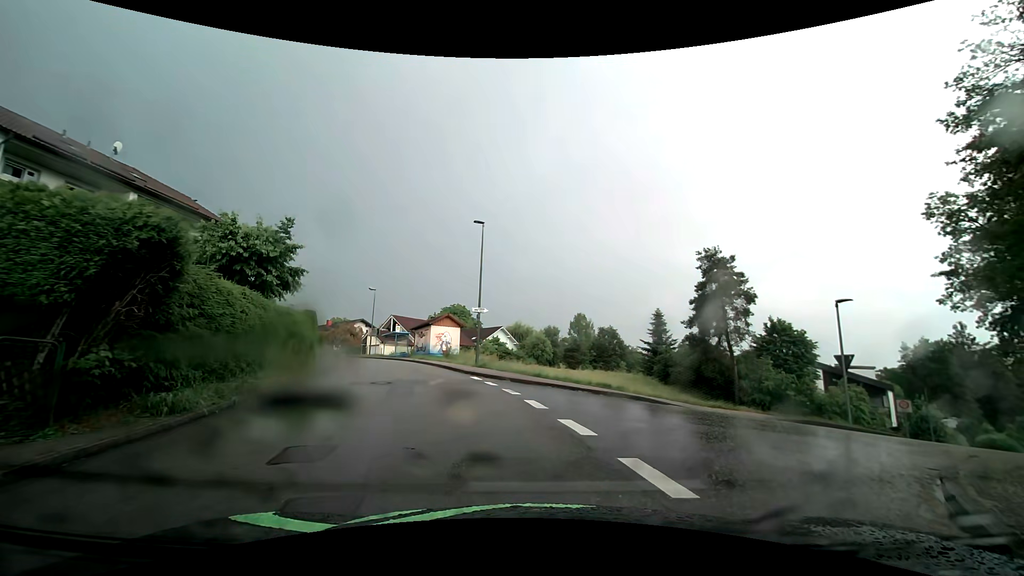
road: unclassified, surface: asphalt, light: Day
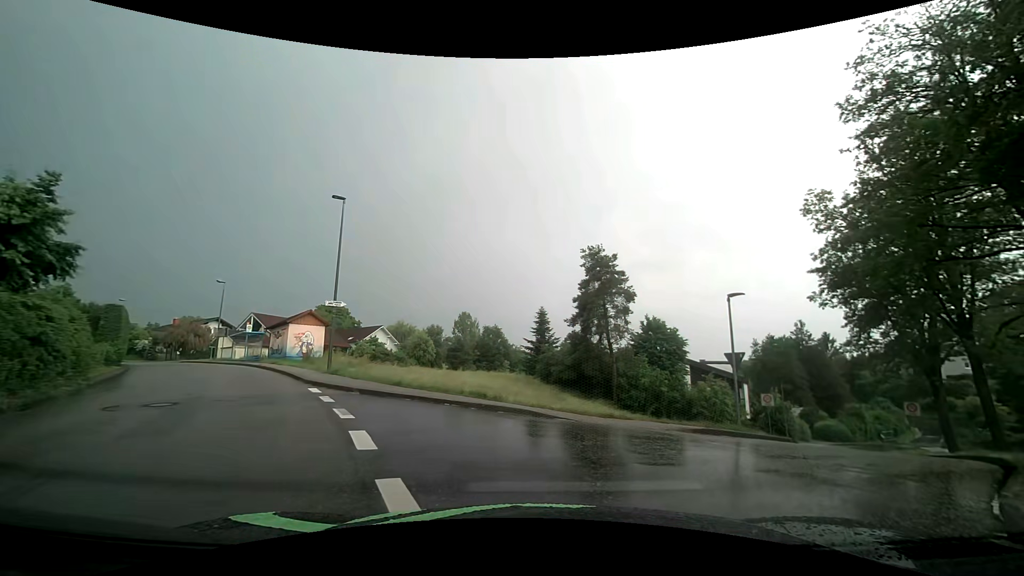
(+0.4, +3.7) m; +14°
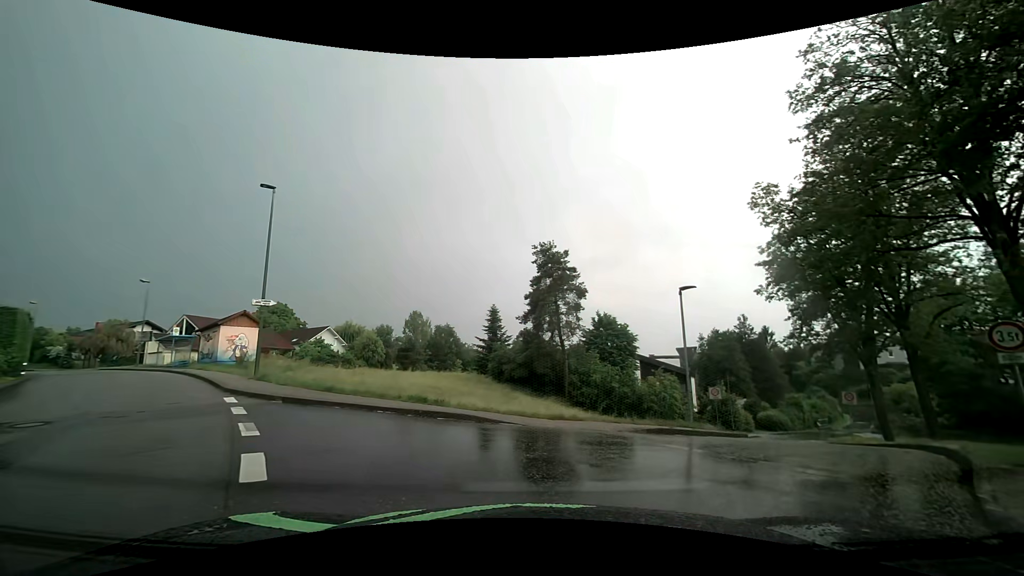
(0.0, +1.2) m; +4°
(+3, +9) (+9, +17) (+14, +26) (+17, +36) (+22, +45) (+28, +53) (+34, +60) (+42, +67) (+48, +74) (+53, +83) m
